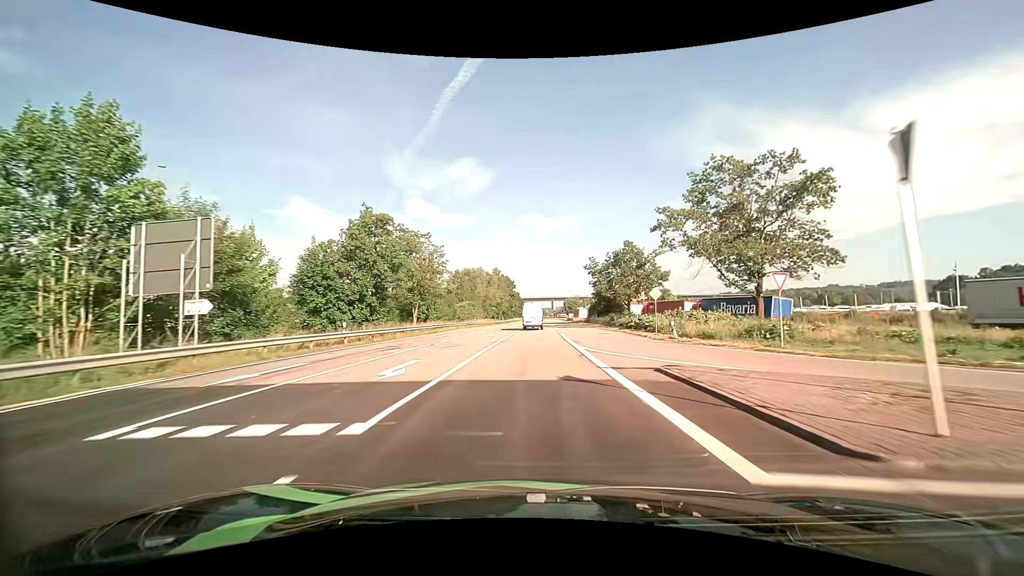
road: primary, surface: asphalt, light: Day
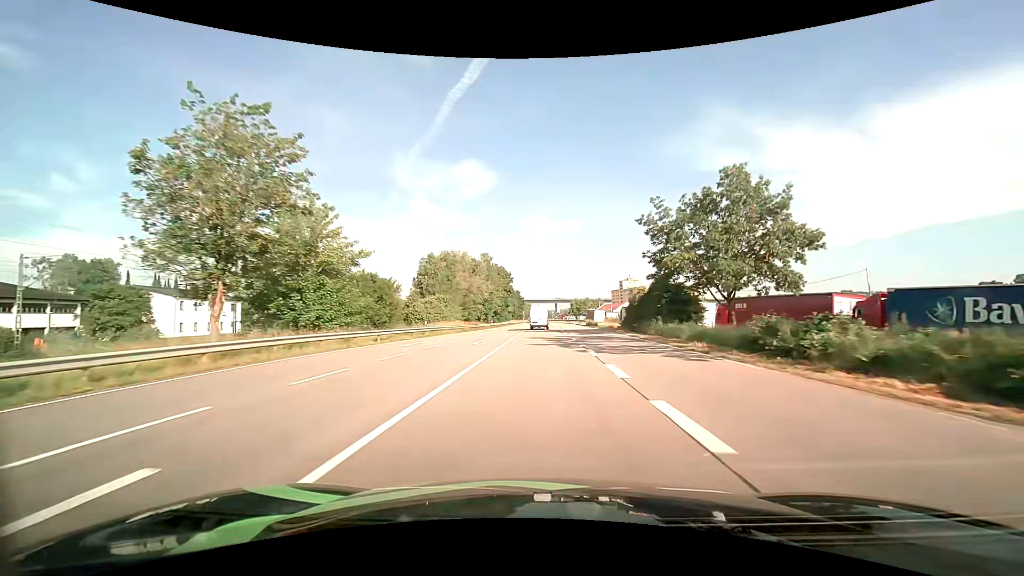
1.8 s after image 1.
(-0.2, +36.5) m; -1°
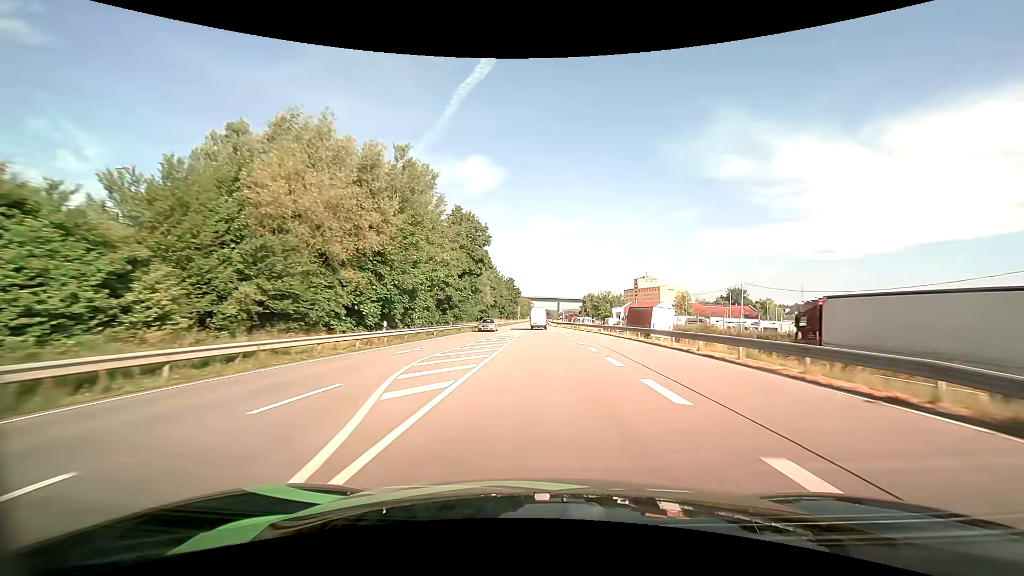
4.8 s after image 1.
(+0.3, +63.7) m; 0°
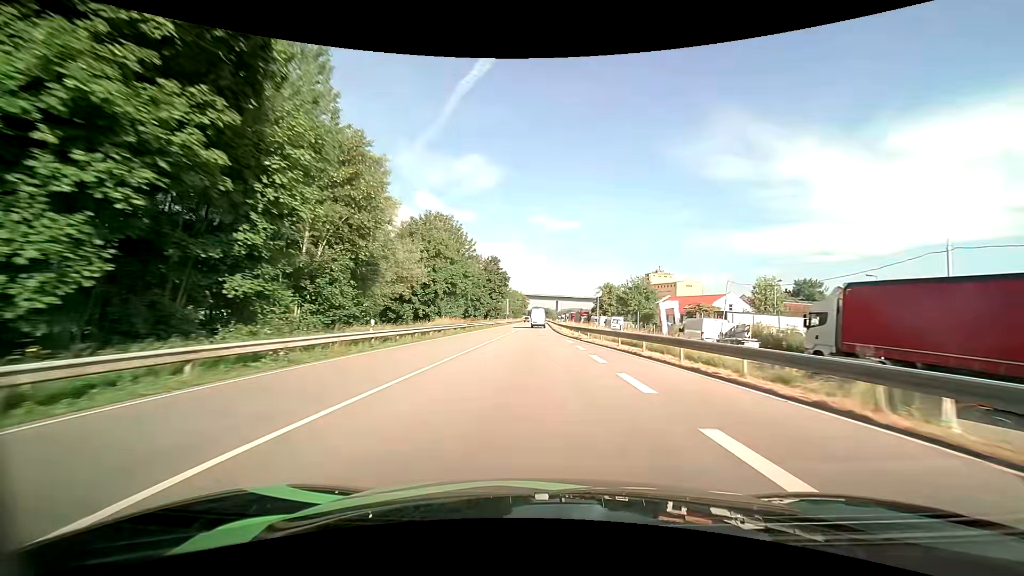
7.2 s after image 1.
(+0.1, +53.1) m; 0°
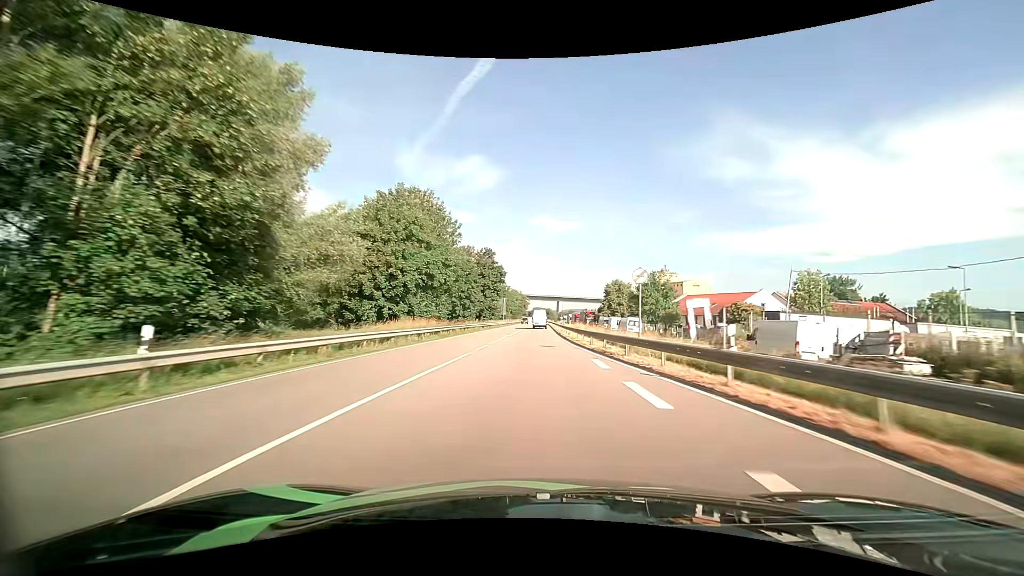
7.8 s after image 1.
(0.0, +13.6) m; 0°
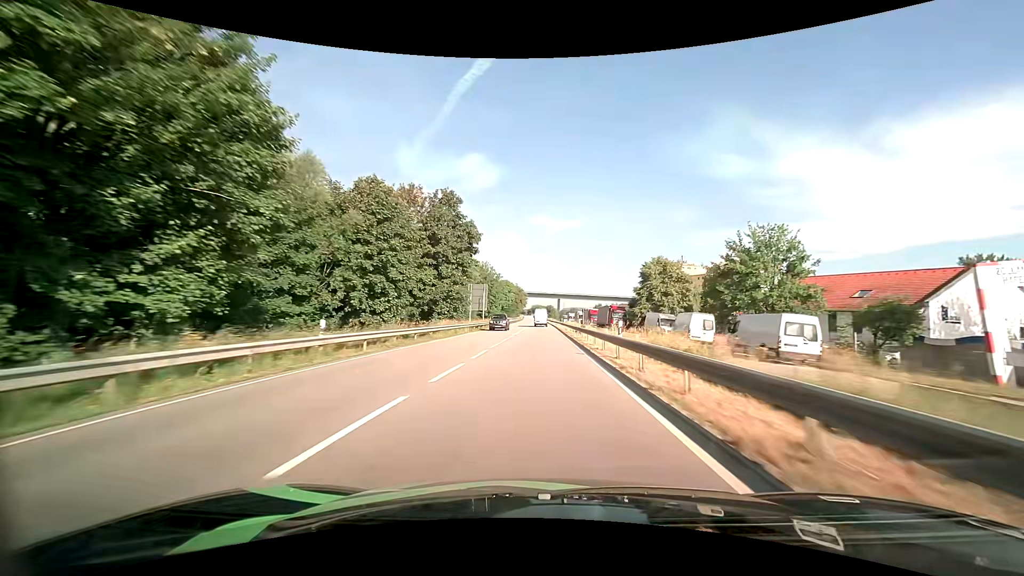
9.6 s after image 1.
(-0.1, +41.6) m; 0°
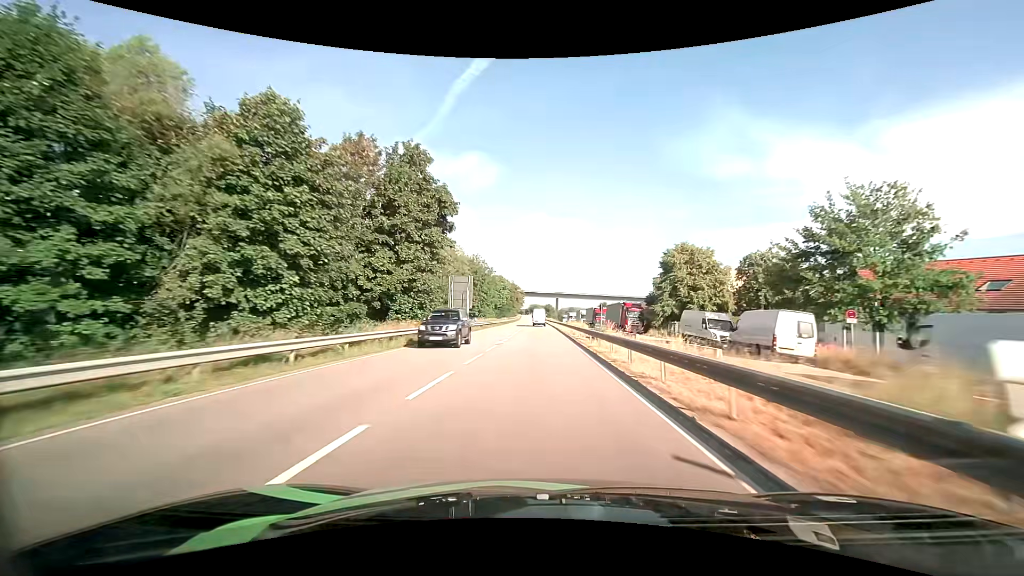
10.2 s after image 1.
(0.0, +14.1) m; 0°
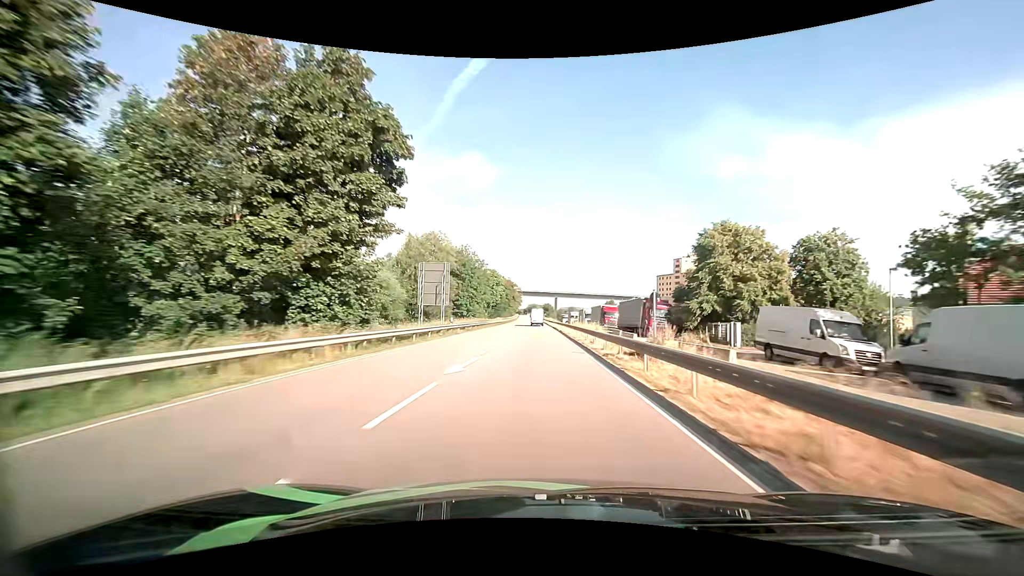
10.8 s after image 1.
(0.0, +14.2) m; 0°
(0, +10) (0, +20) (0, +30) (0, +40) (0, +50) (0, +60) (0, +70) (0, +80) (0, +90) (-1, +100) m
